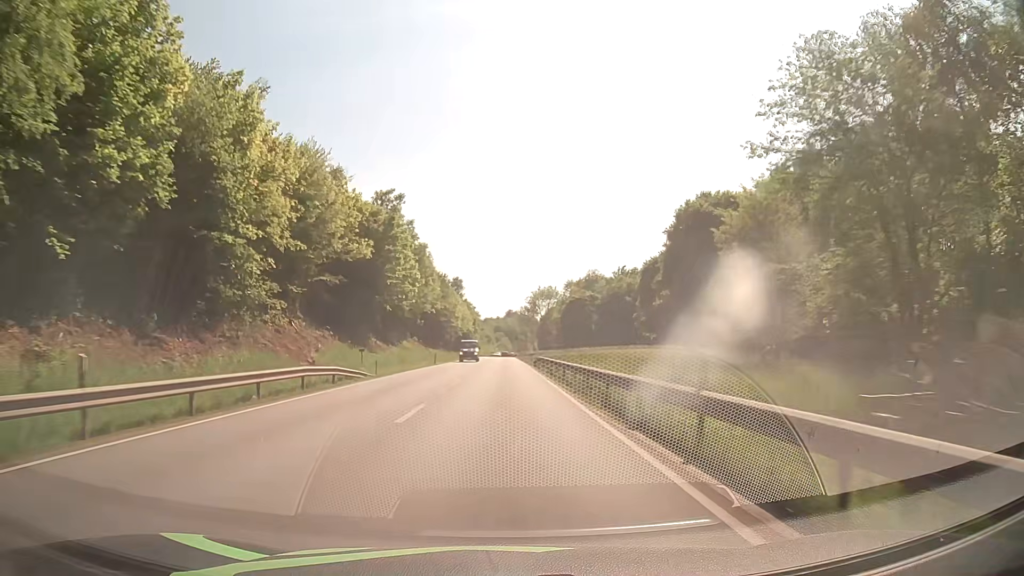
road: primary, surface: asphalt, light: Day
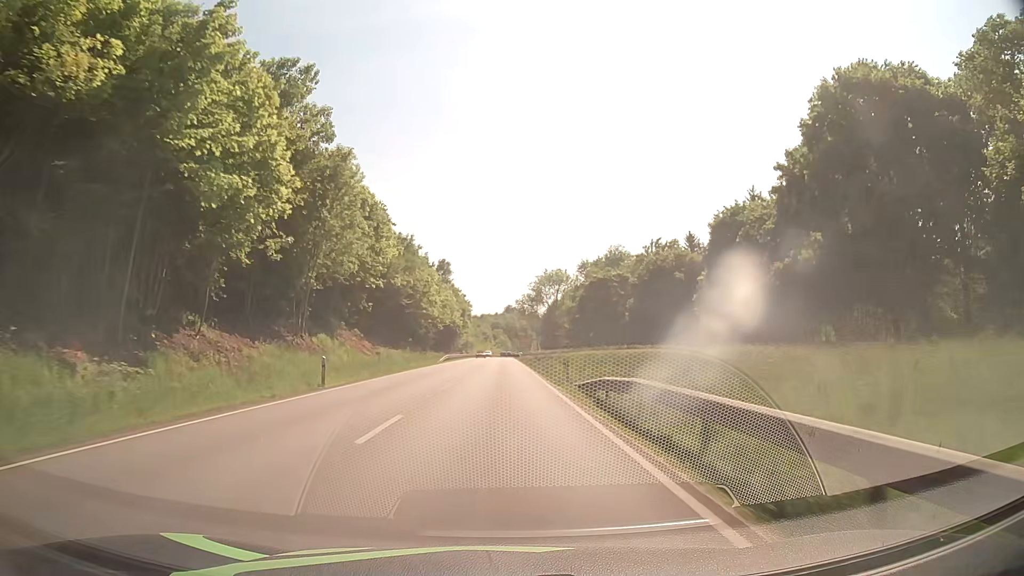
(+0.1, +37.0) m; 0°
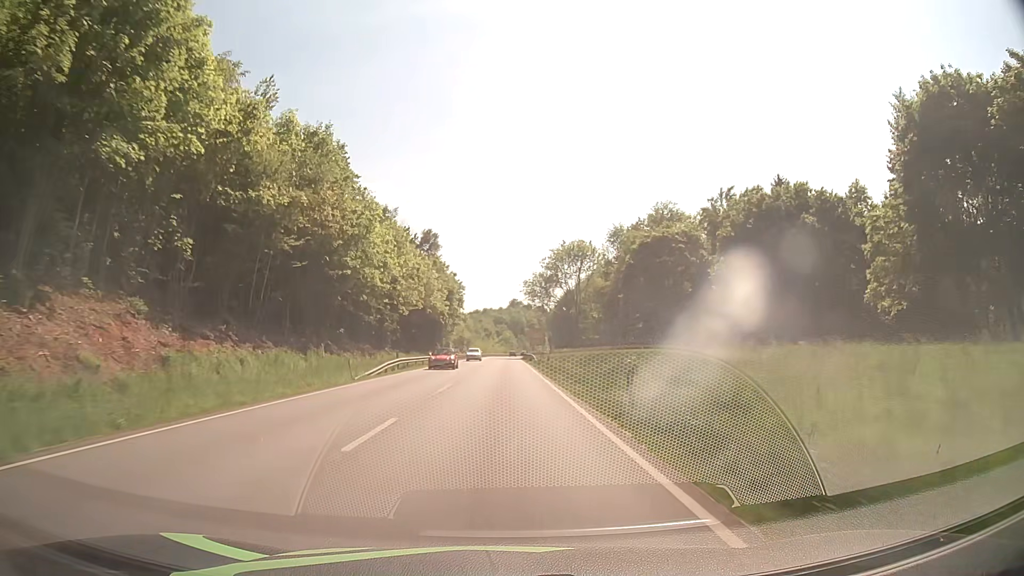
(-0.1, +37.4) m; 0°
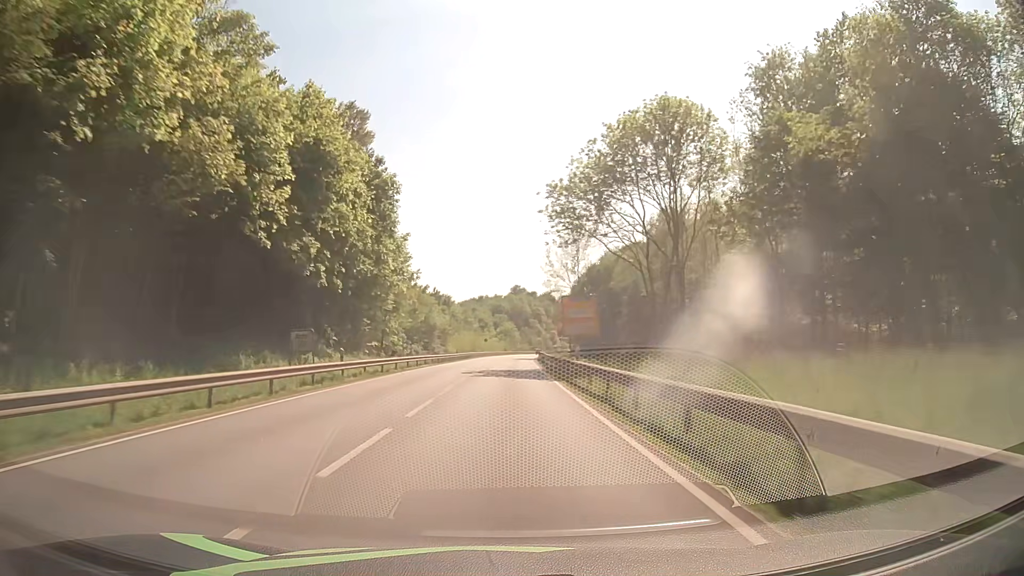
(-0.2, +62.9) m; -1°
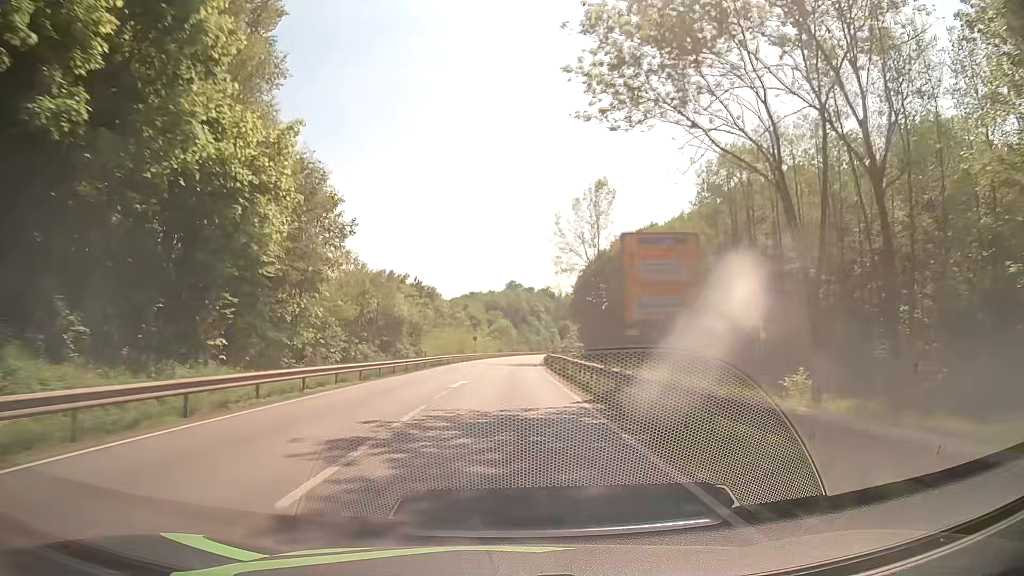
(+0.3, +25.3) m; +1°
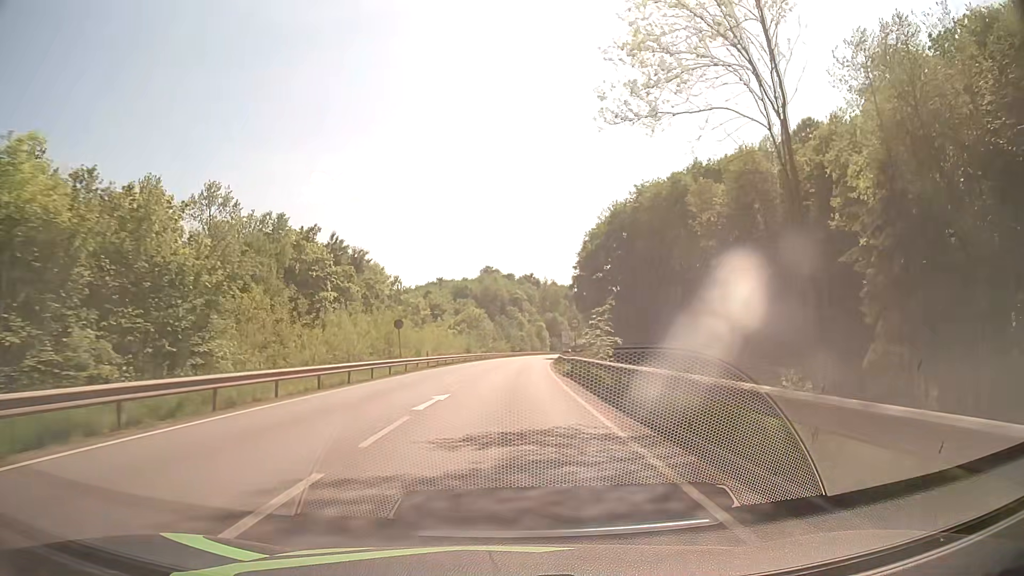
(+0.7, +50.7) m; +2°
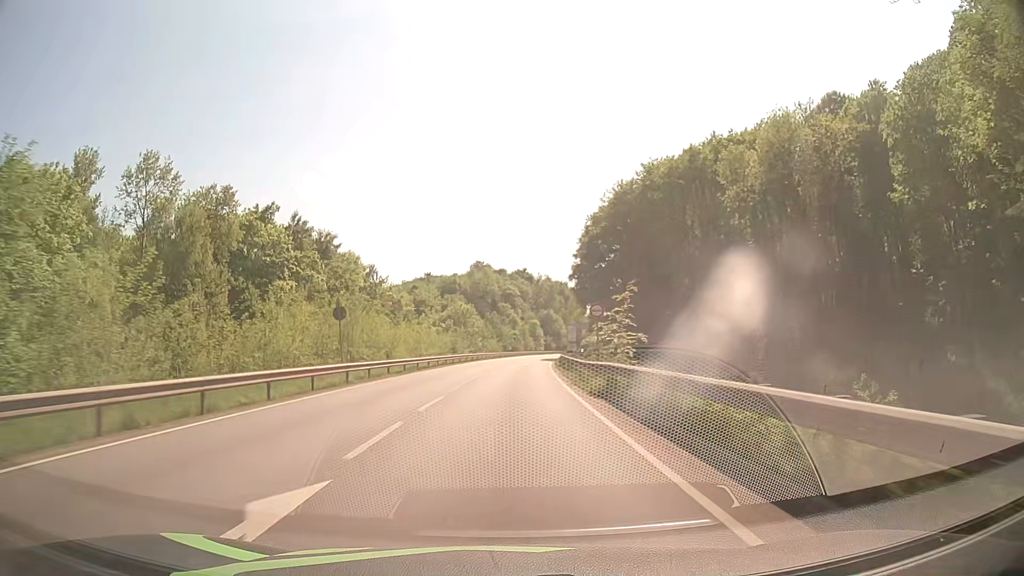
(0.0, +12.6) m; 0°
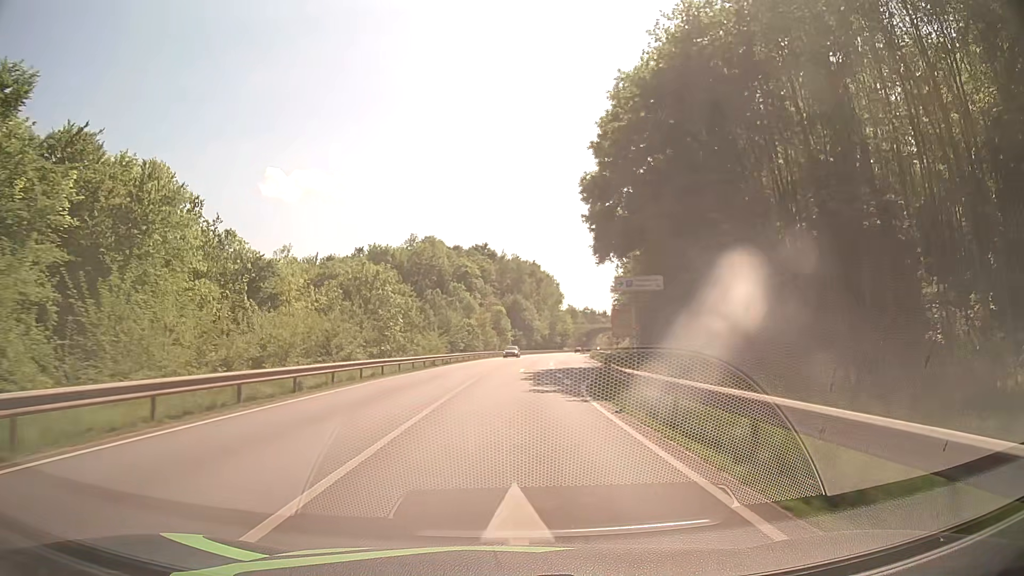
(+1.5, +50.2) m; +4°
(0, +10) (0, +20) (+1, +30) (+1, +40) (+2, +50) (+2, +60) (+3, +70) (+4, +80) (+5, +90) (+6, +100) m
